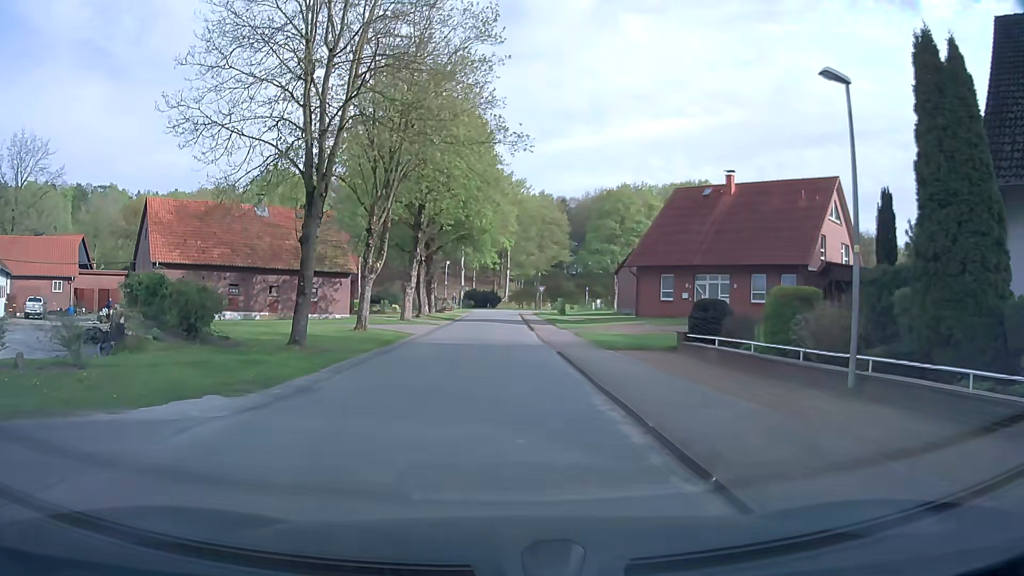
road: residential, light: Day
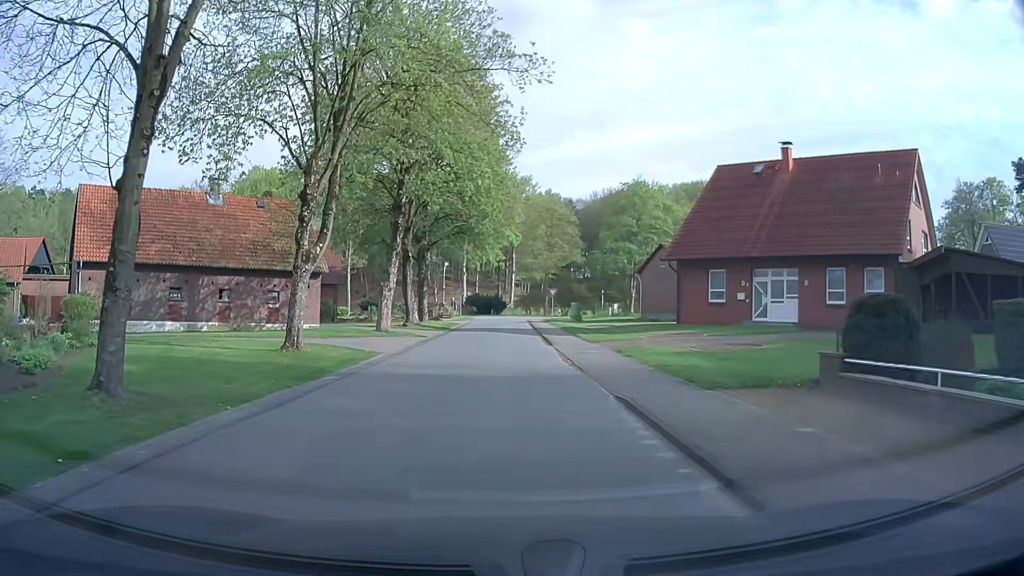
(+0.1, +9.8) m; +1°
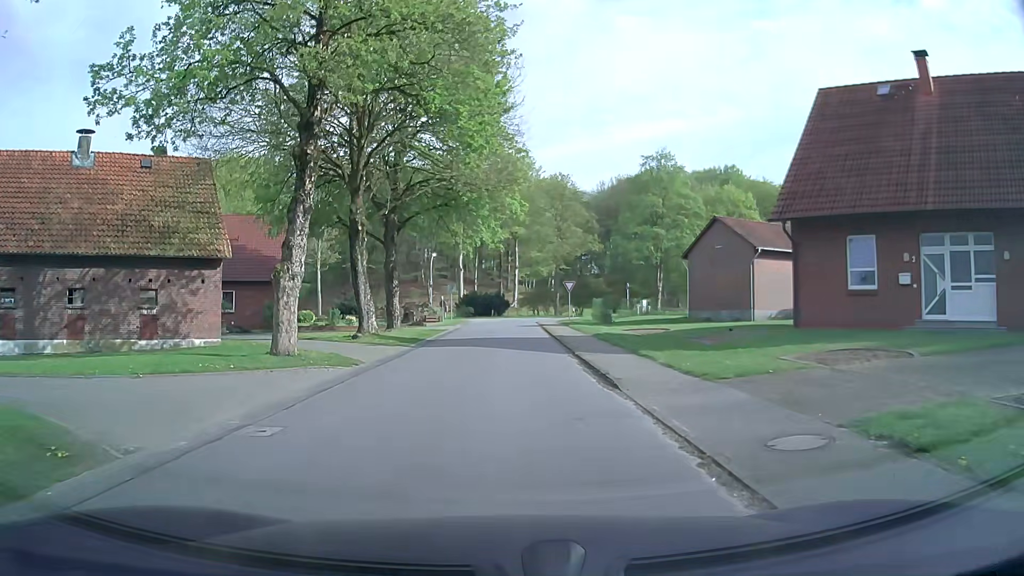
(+0.1, +15.1) m; -1°
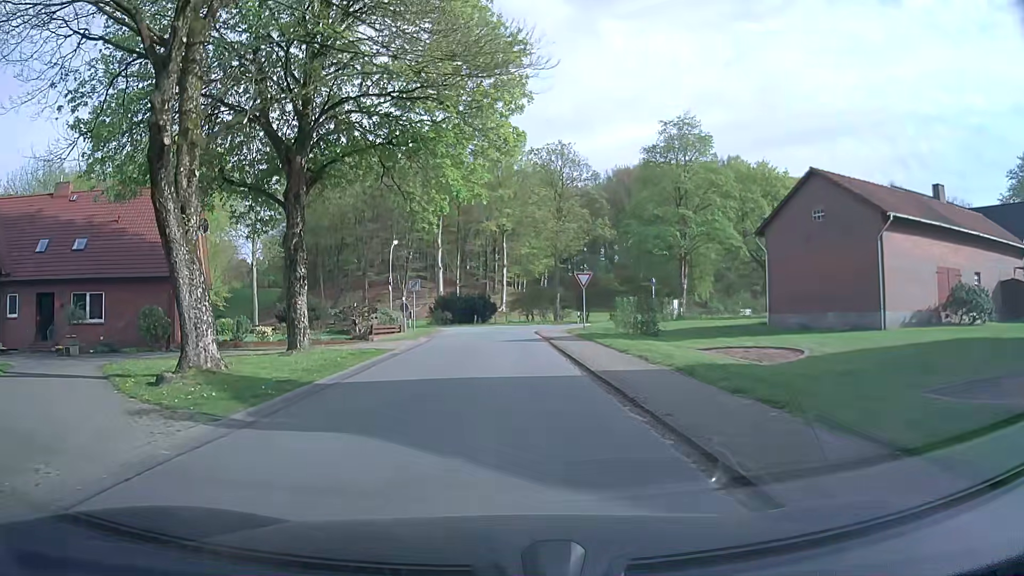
(+0.2, +15.8) m; +2°
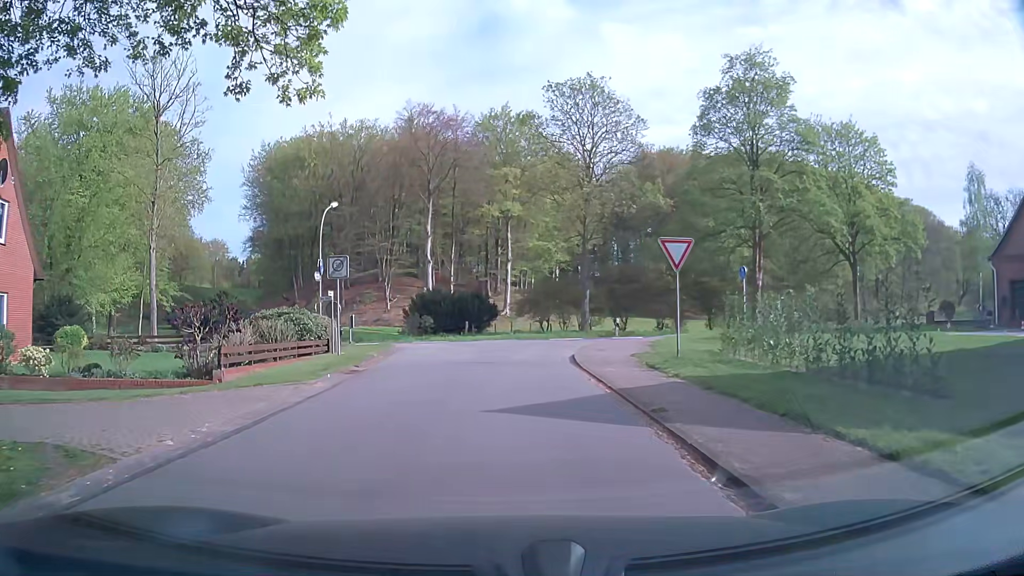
(0.0, +18.1) m; +1°
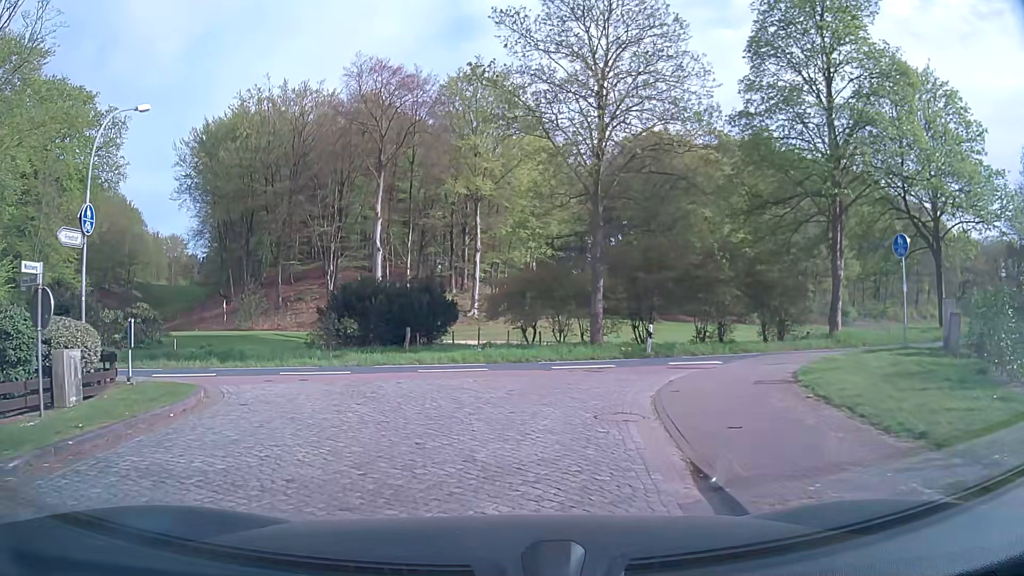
(-0.3, +14.8) m; +1°
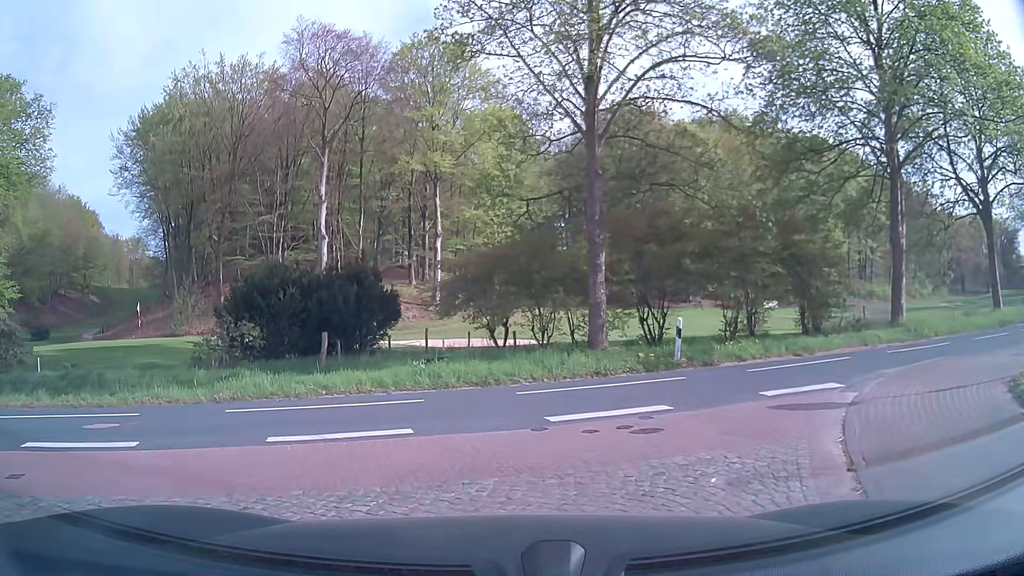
(+0.1, +7.8) m; +2°
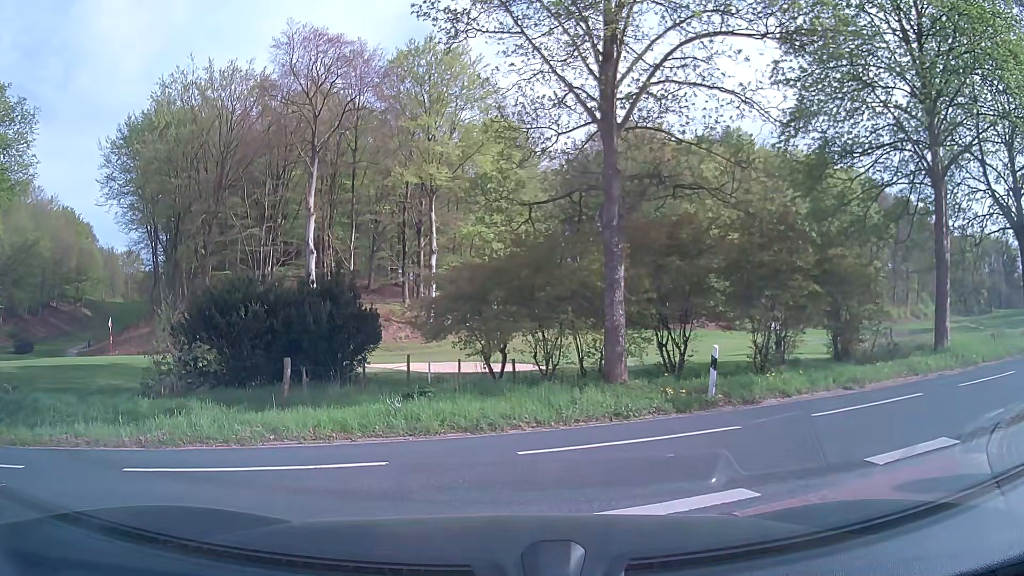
(0.0, +2.8) m; +2°
